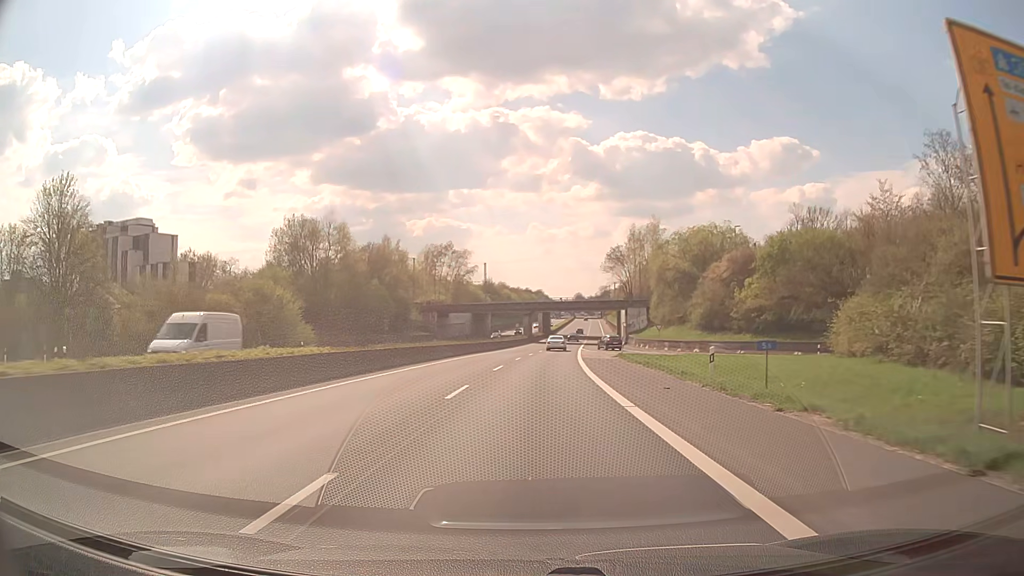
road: trunk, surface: asphalt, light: Day
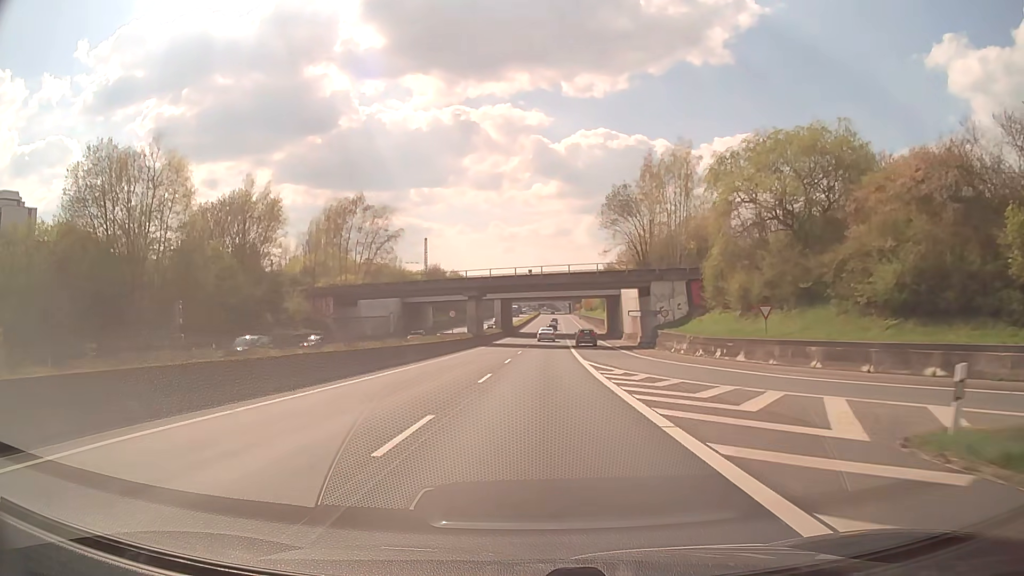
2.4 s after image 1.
(+1.2, +43.2) m; +3°
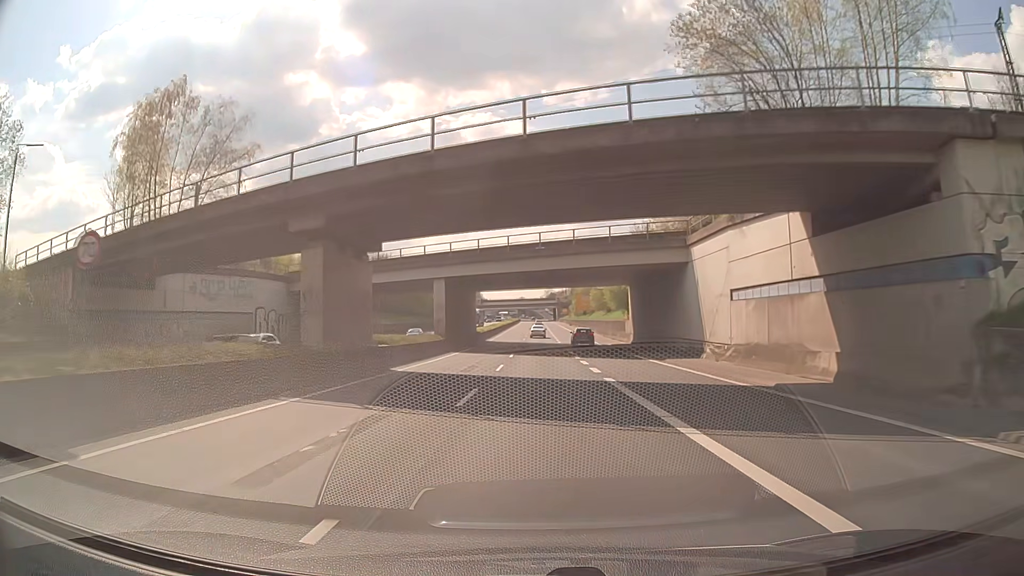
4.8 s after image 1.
(+0.8, +42.9) m; +2°
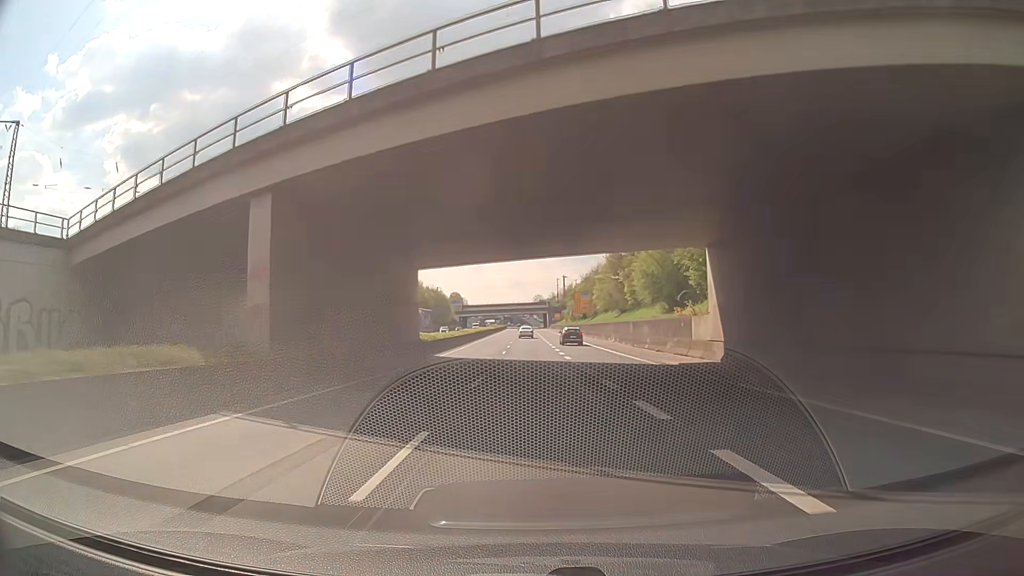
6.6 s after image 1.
(+0.2, +31.7) m; +1°
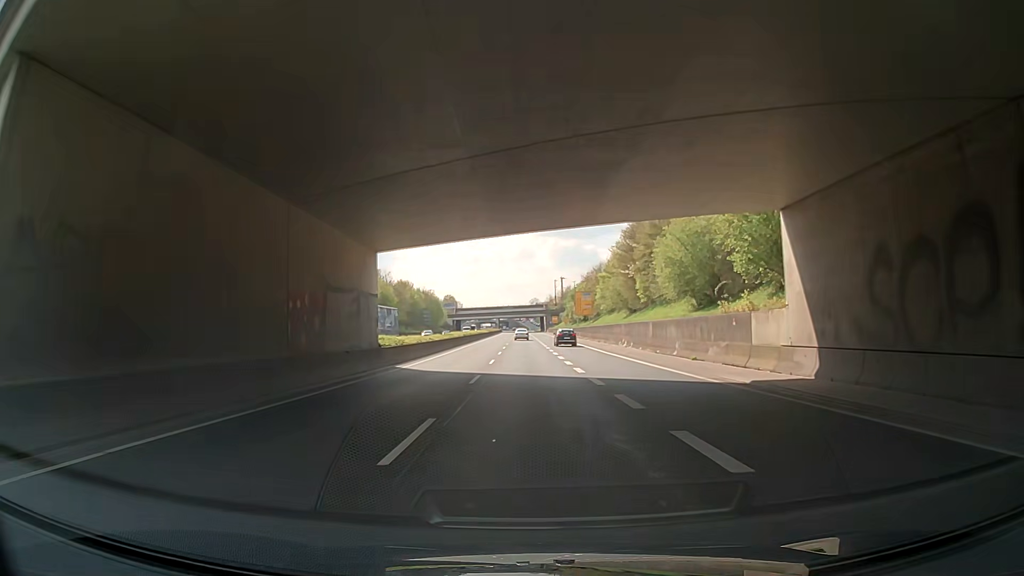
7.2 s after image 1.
(0.0, +10.5) m; 0°
(0, +10) (0, +20) (0, +30) (0, +40) (0, +50) (0, +60) (0, +70) (0, +80) (0, +90) (0, +100) m
